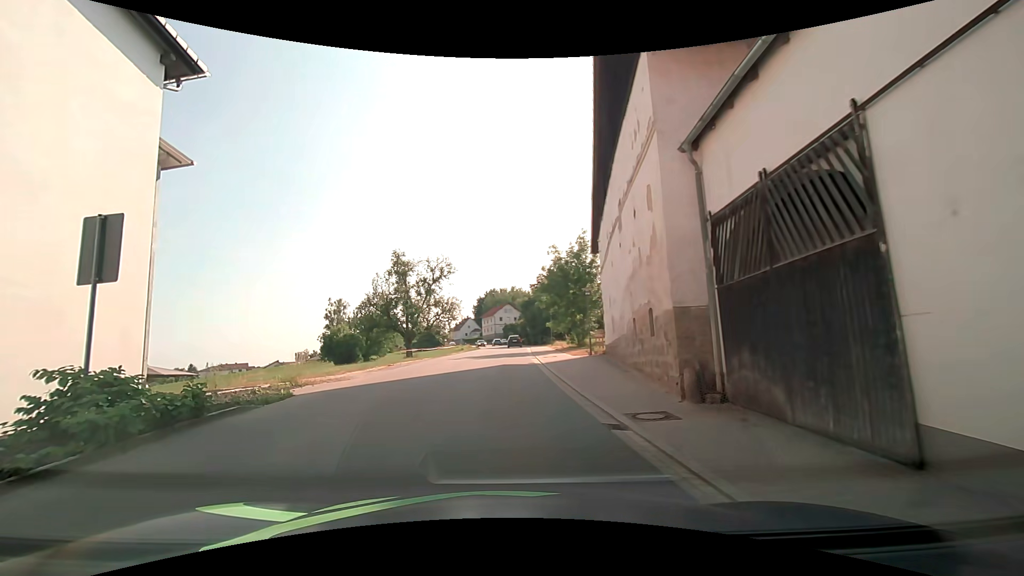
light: Day
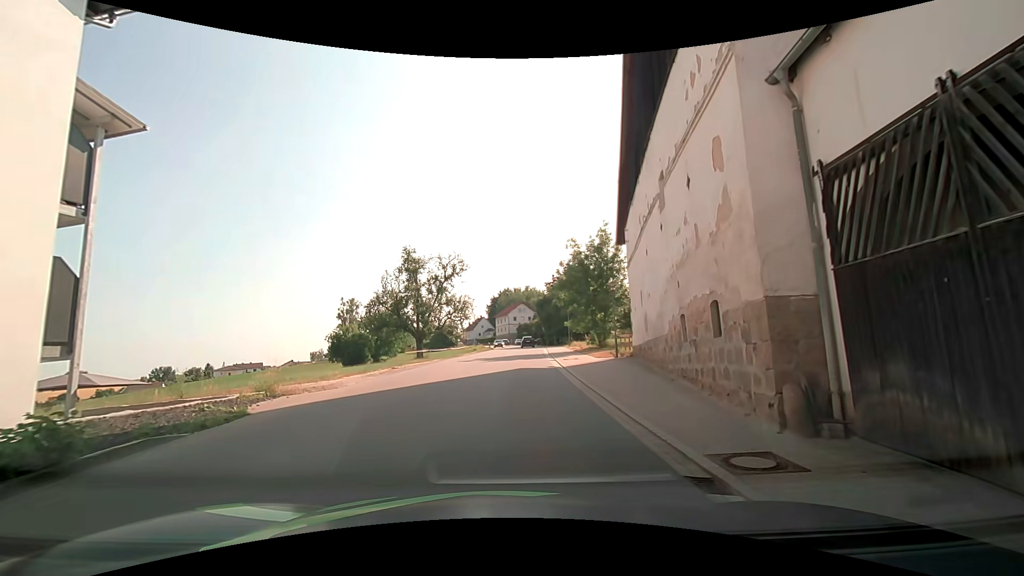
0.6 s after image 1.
(0.0, +2.9) m; 0°
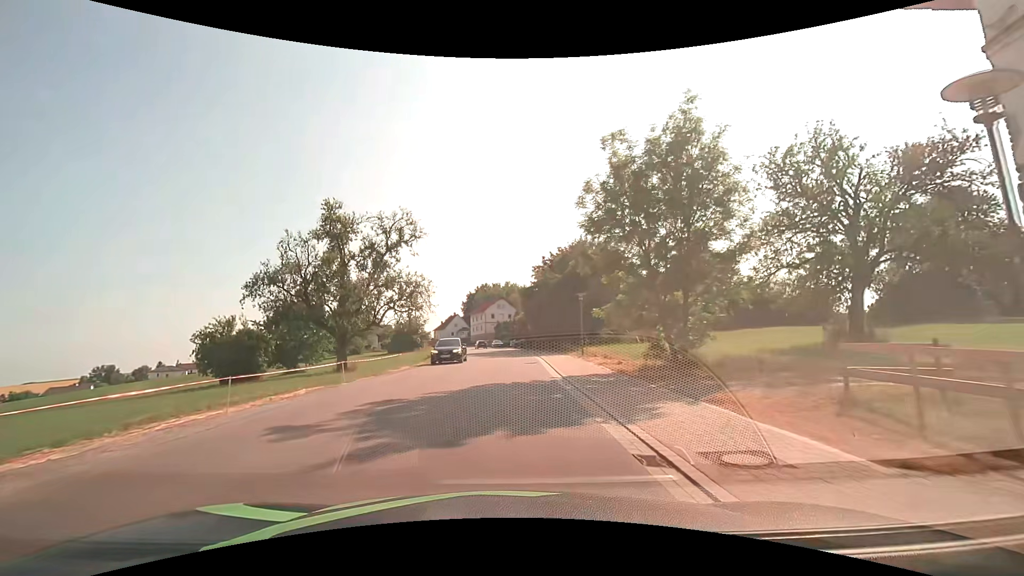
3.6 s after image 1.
(+0.3, +21.7) m; +1°
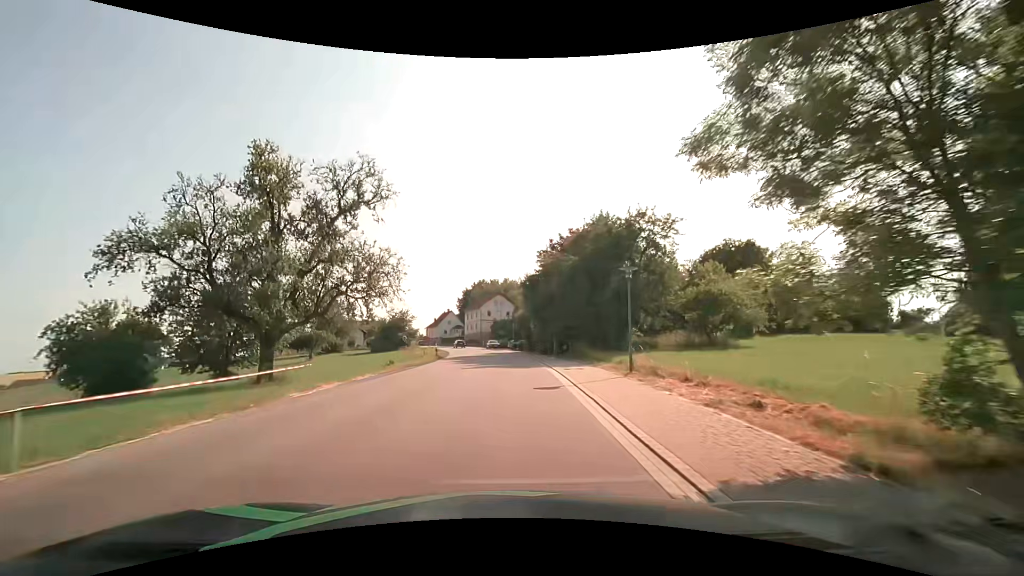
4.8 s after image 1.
(+0.1, +12.2) m; 0°
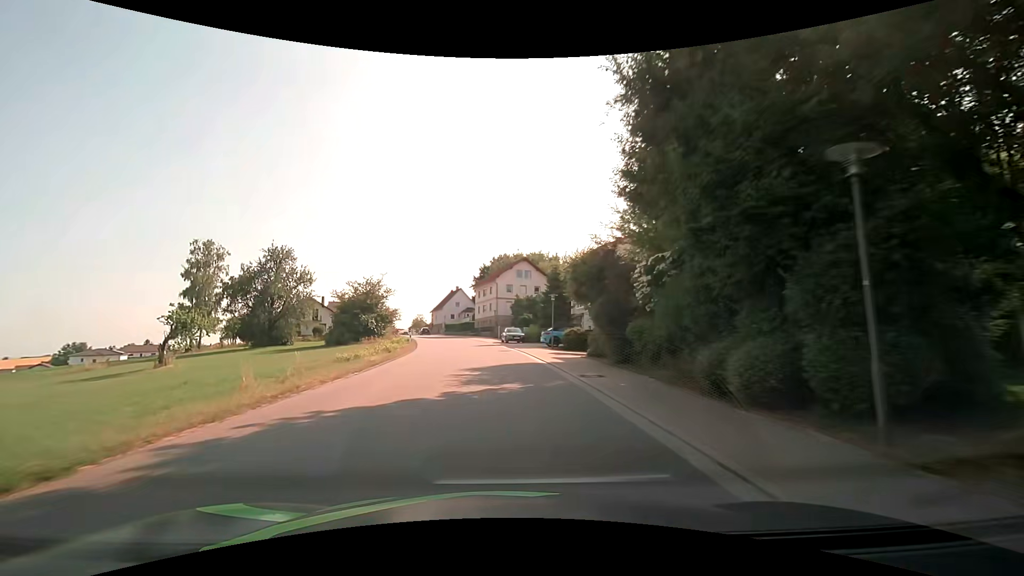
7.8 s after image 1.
(-0.4, +37.6) m; -3°
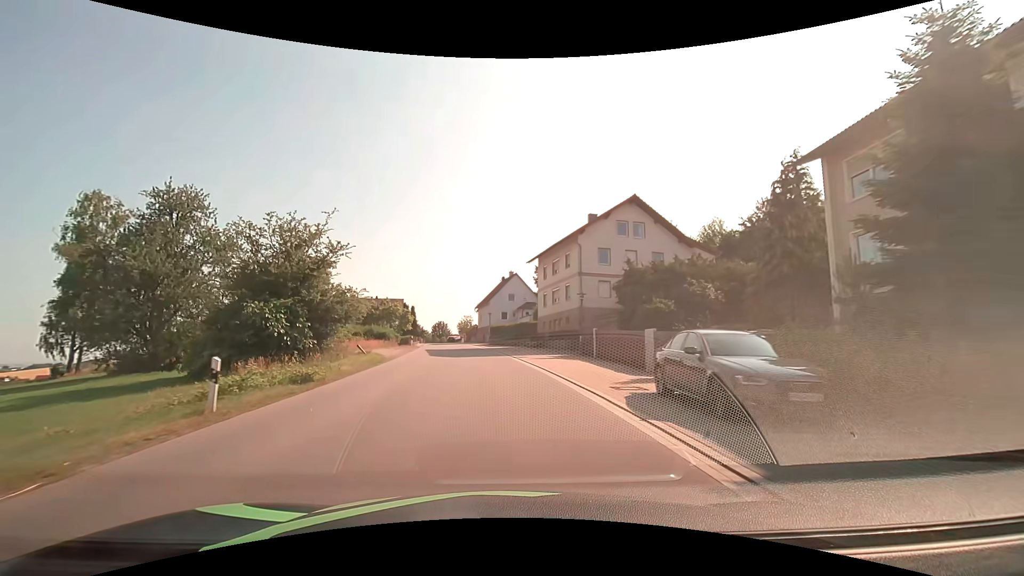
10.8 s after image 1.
(-2.2, +37.8) m; -7°
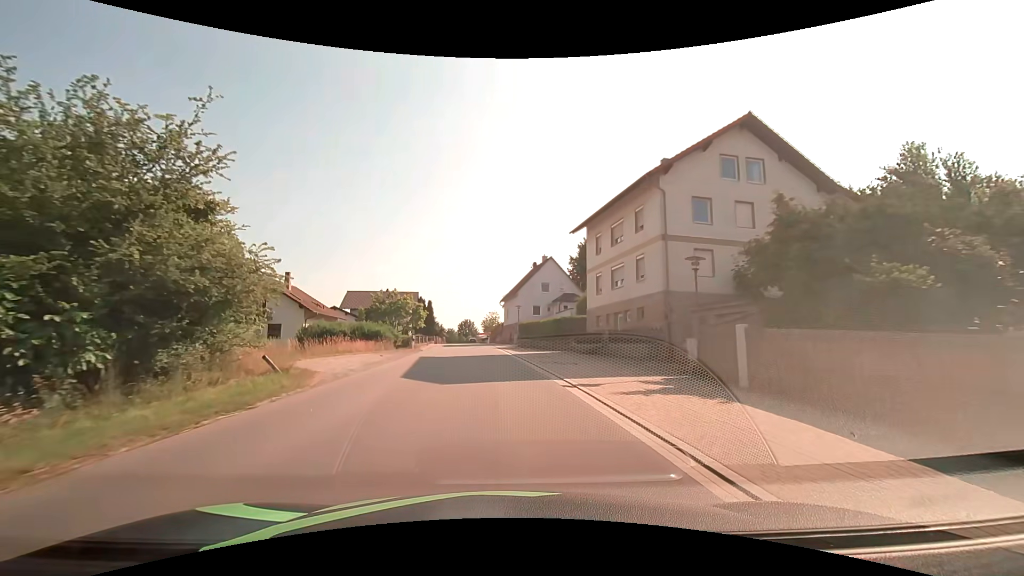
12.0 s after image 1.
(-0.4, +14.8) m; -3°
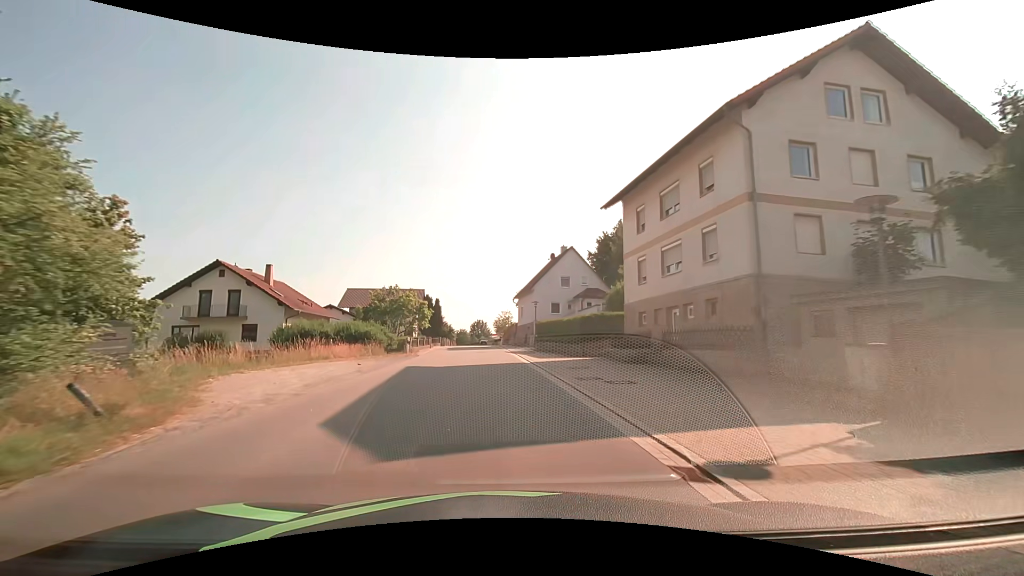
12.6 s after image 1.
(-0.1, +7.4) m; -2°
(0, +10) (-1, +20) (-1, +30) (-2, +40) (-2, +50) (-3, +60) (-3, +70) (-4, +80) (-4, +90) (-5, +100) m
